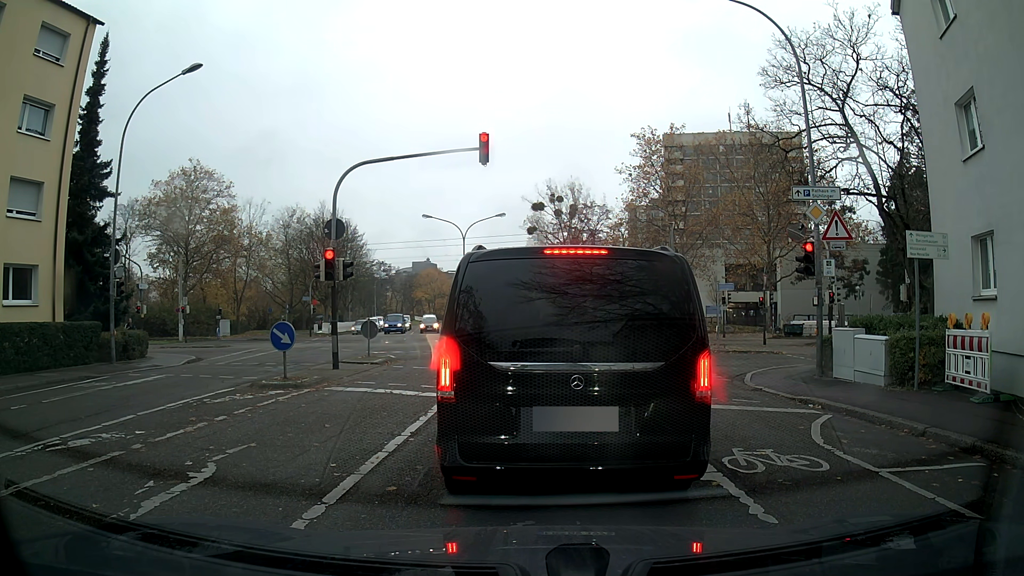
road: residential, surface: asphalt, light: Day
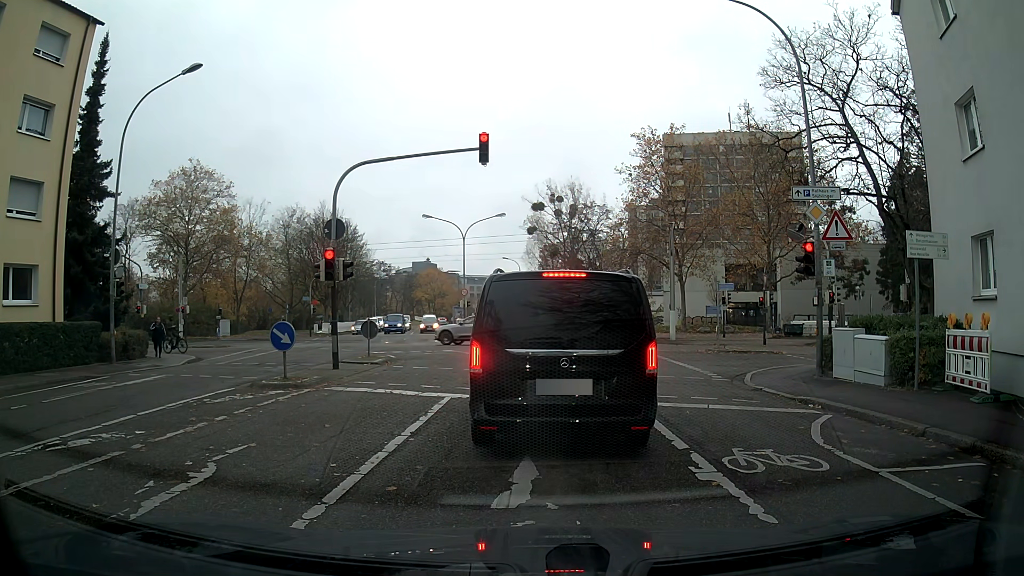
(0.0, 0.0) m; 0°
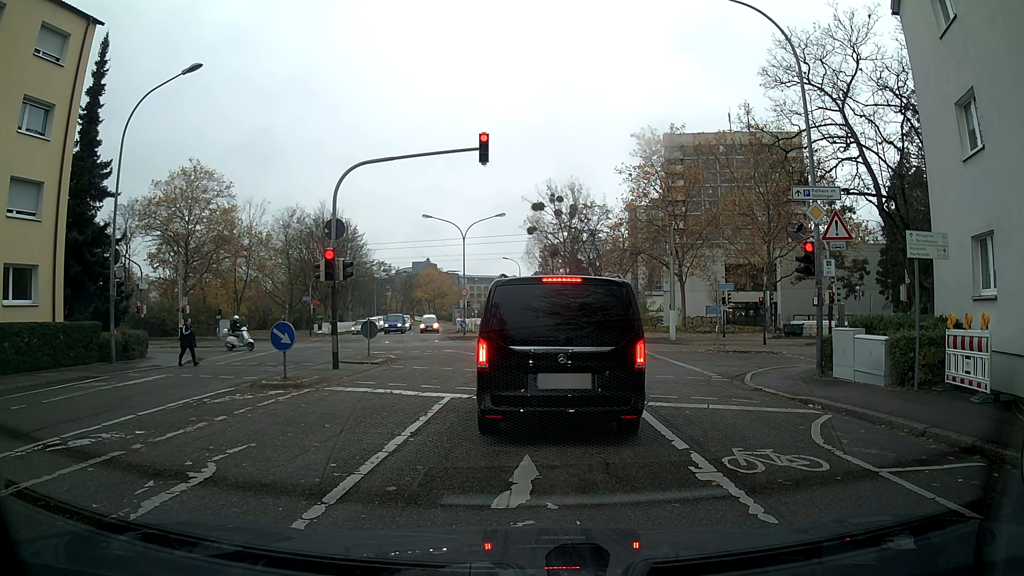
(0.0, 0.0) m; 0°
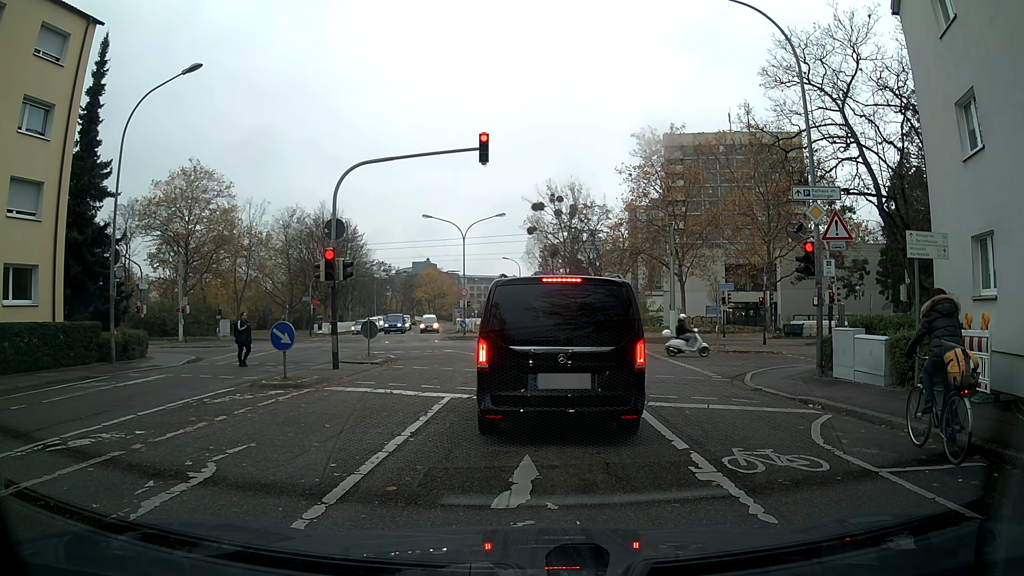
(0.0, 0.0) m; 0°
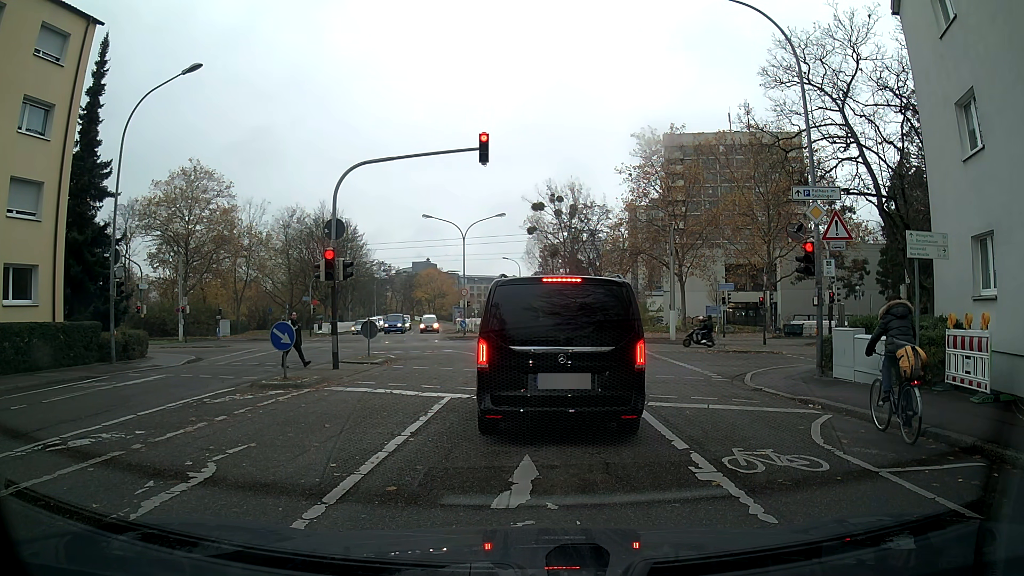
(0.0, 0.0) m; 0°
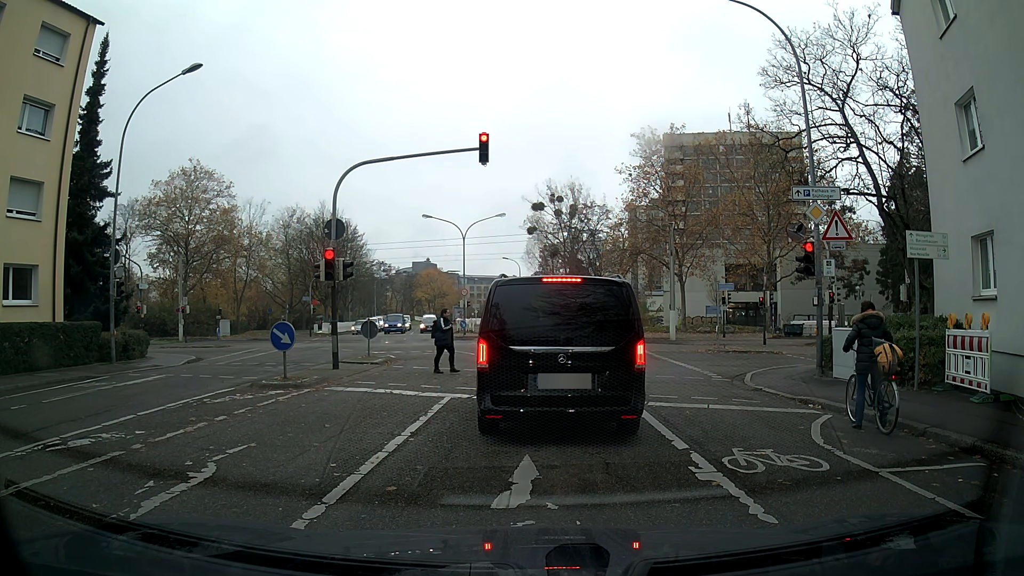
(0.0, 0.0) m; 0°
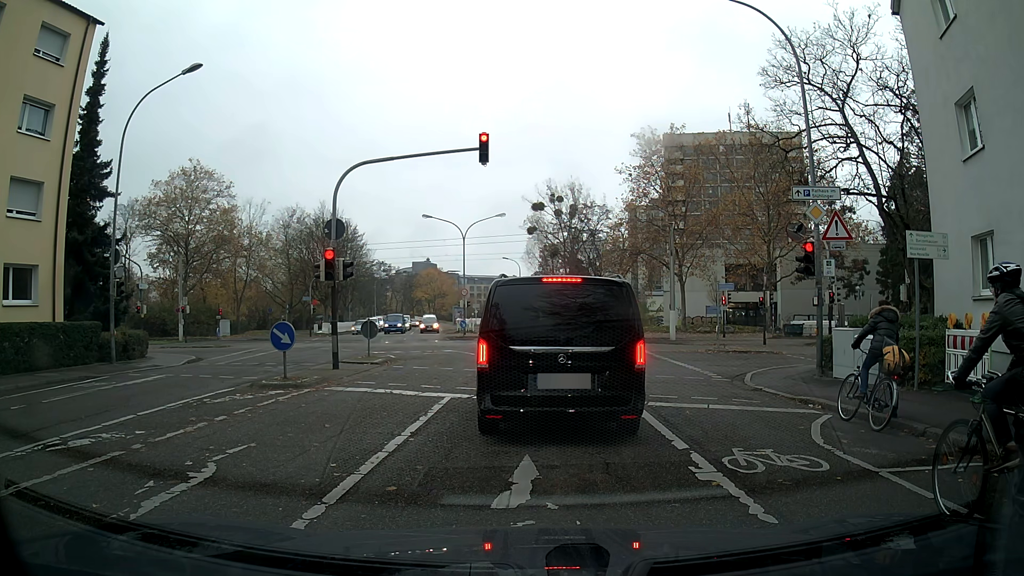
(0.0, 0.0) m; 0°
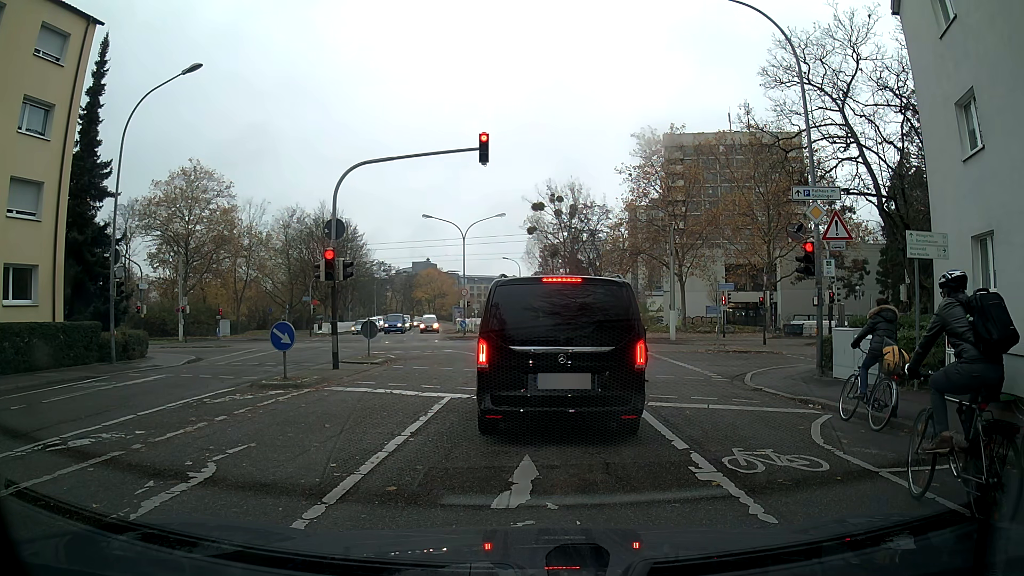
(0.0, 0.0) m; 0°
(0, +10) (+1, +20) (+1, +30) (+1, +40) (0, +50) (-1, +60) (-3, +70) (-4, +80) (-7, +89) (-9, +99) m
